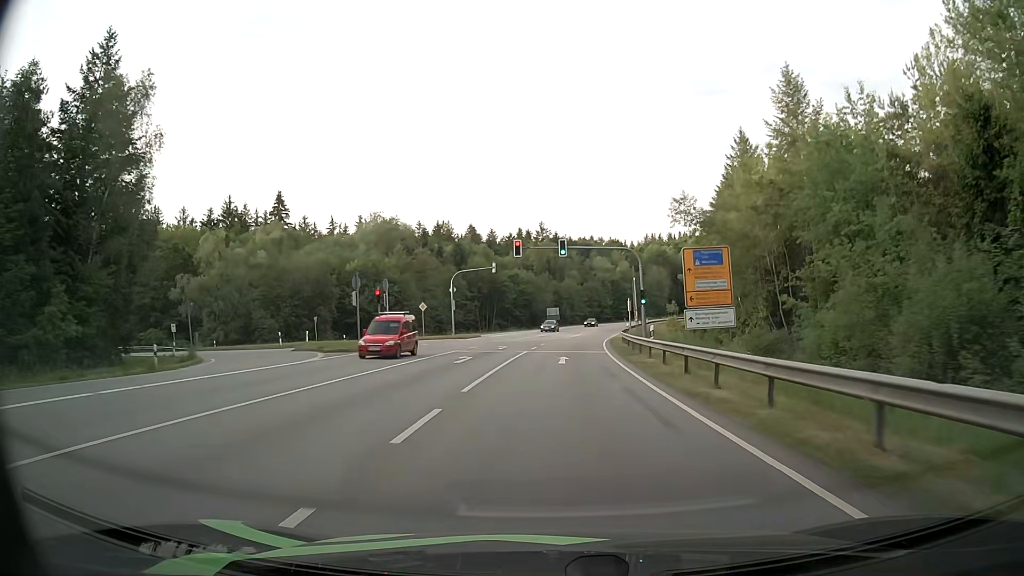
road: secondary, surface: asphalt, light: Day
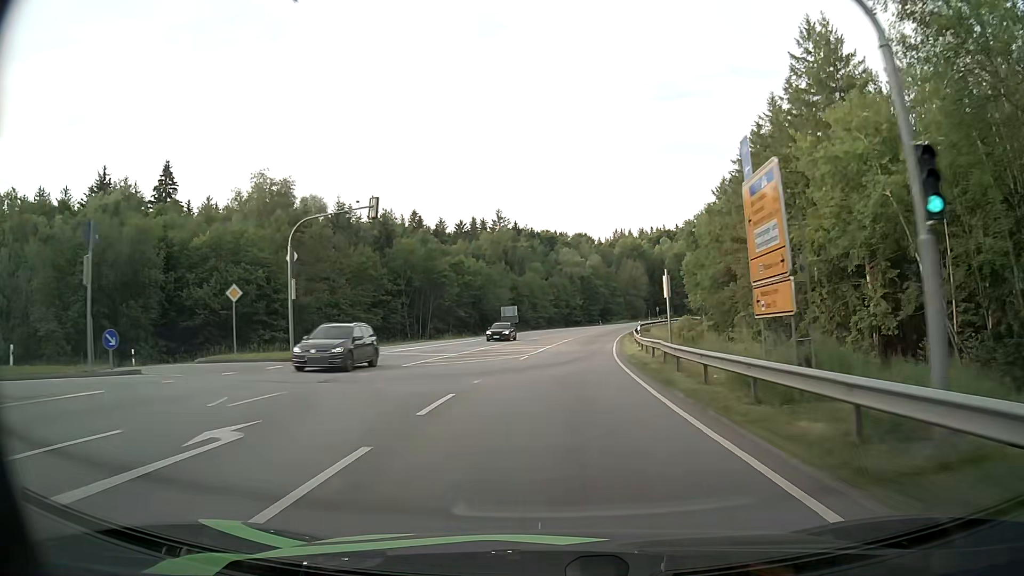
(+0.6, +32.3) m; +3°
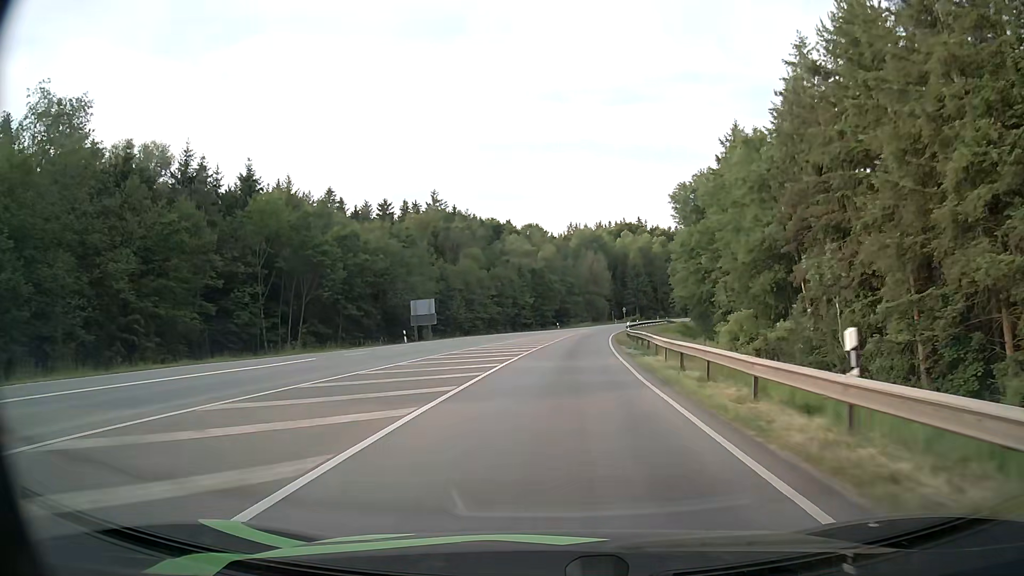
(+1.3, +32.2) m; +5°
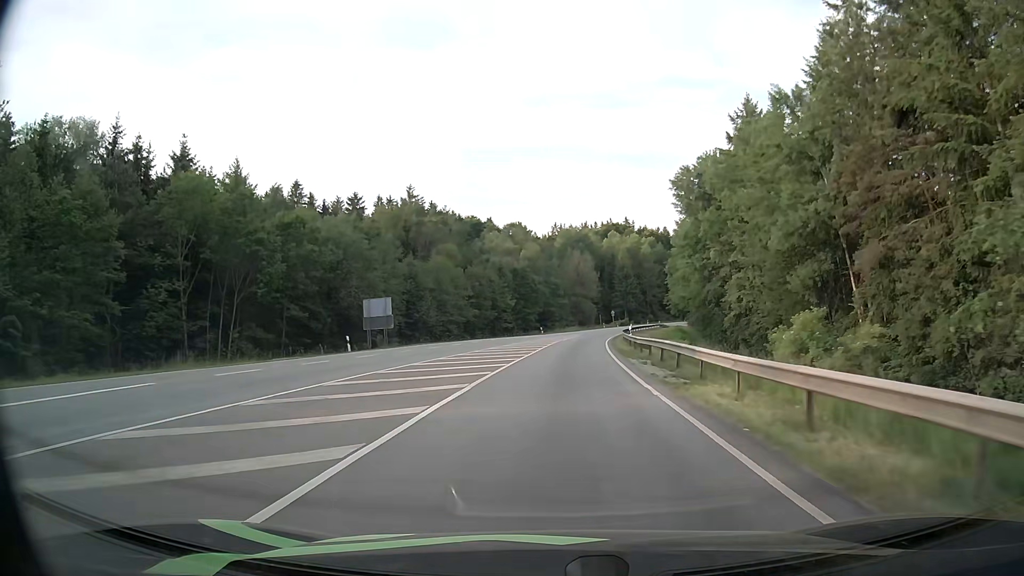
(+0.1, +10.8) m; +1°
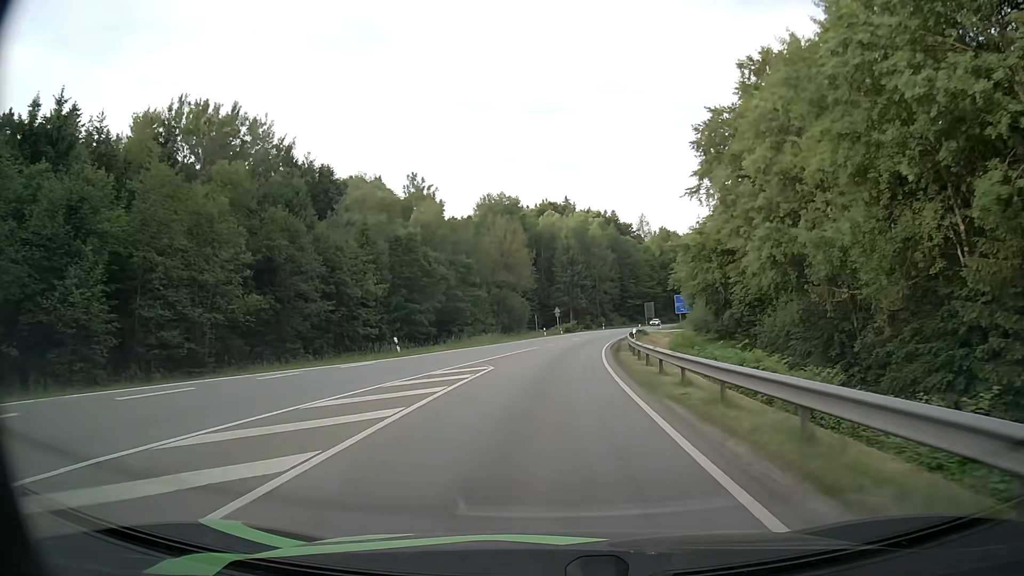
(+3.0, +53.7) m; +6°
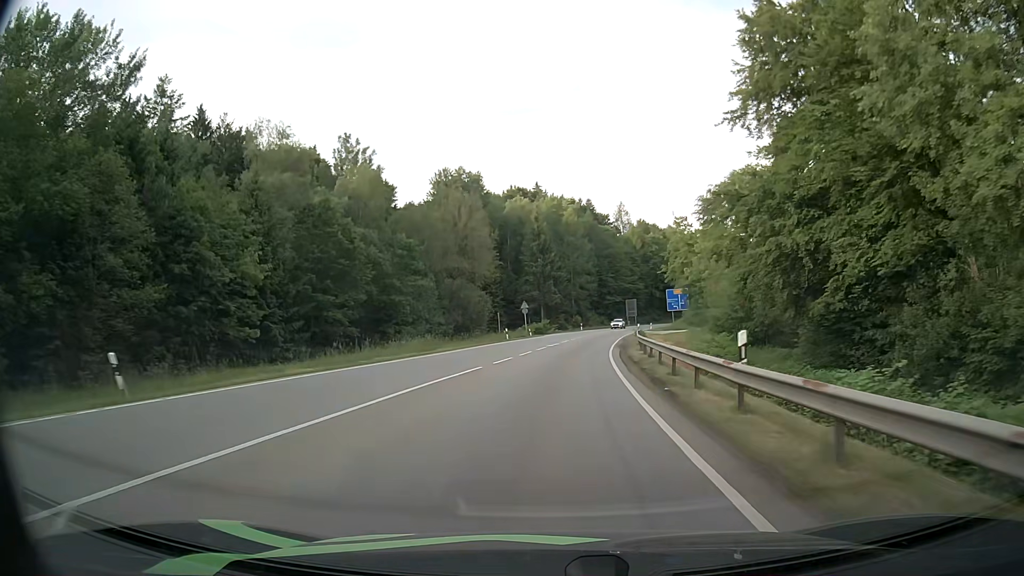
(+0.4, +21.2) m; +3°
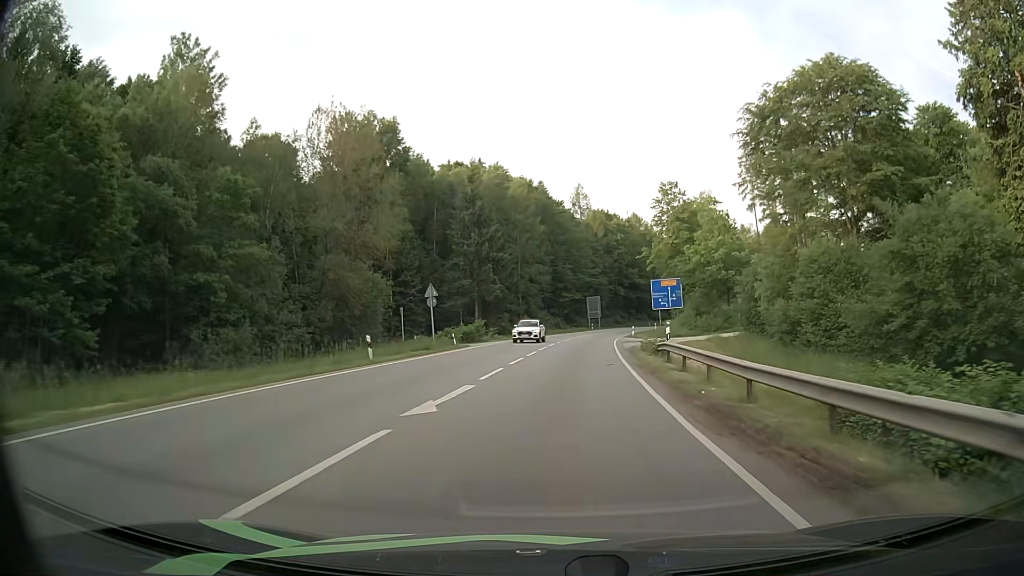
(+1.1, +31.0) m; +4°
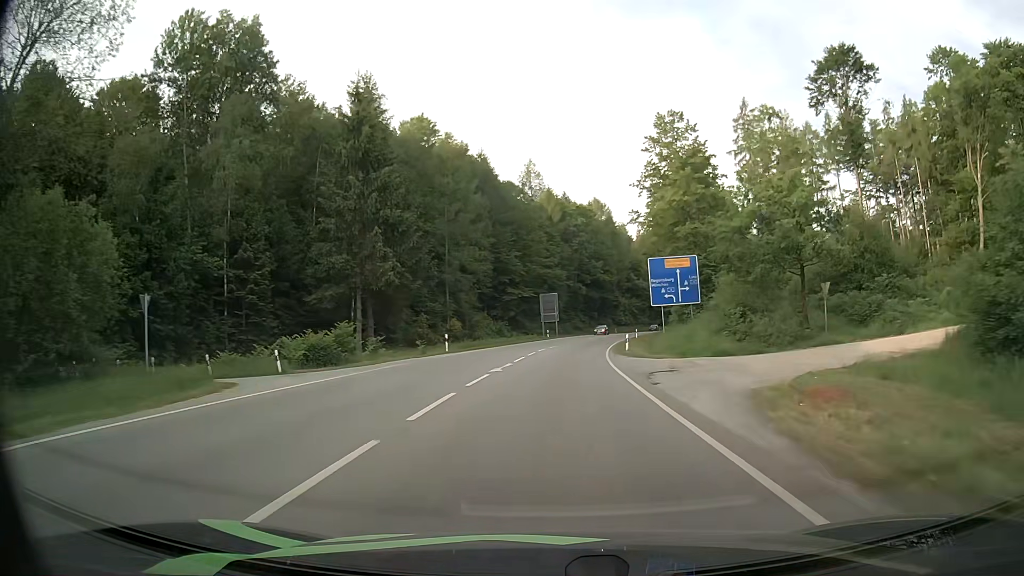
(+1.2, +30.5) m; +5°
